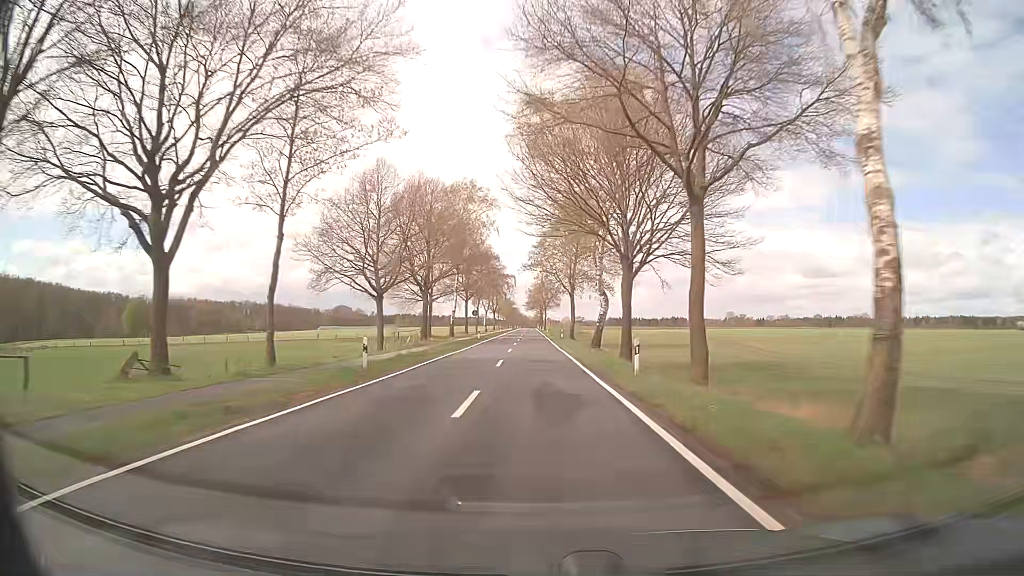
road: secondary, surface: asphalt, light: Day
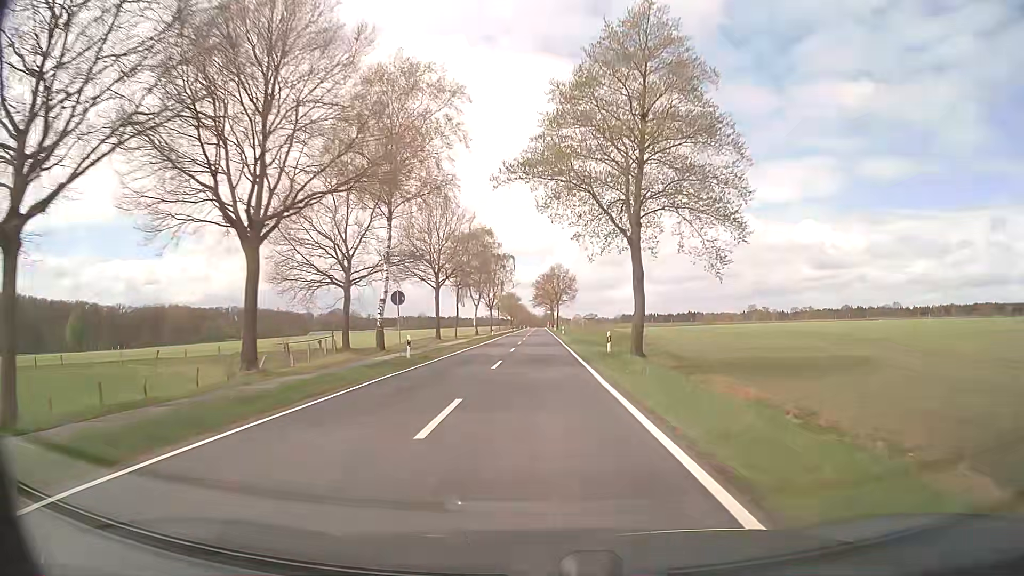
(-0.2, +38.9) m; -1°
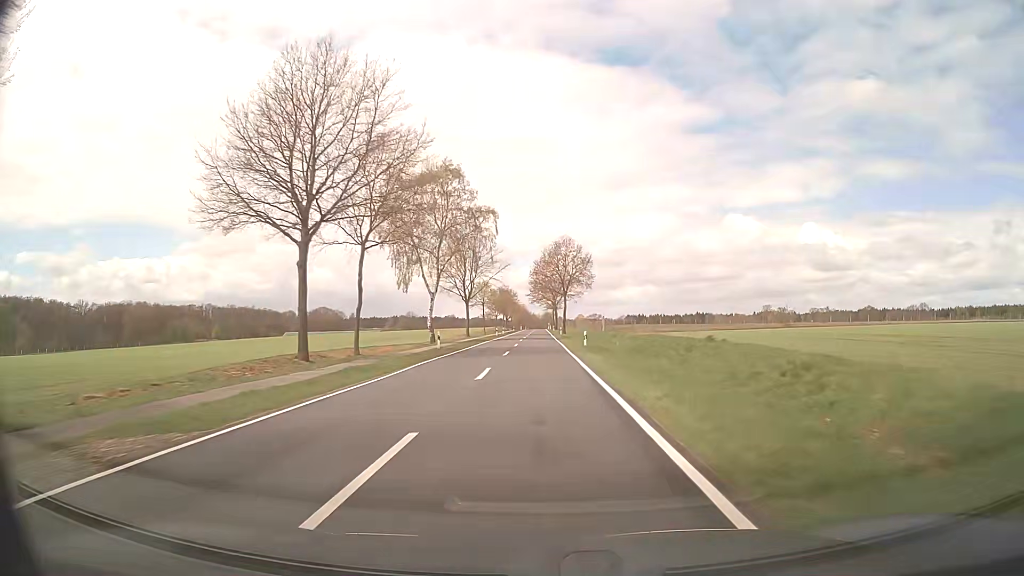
(-0.1, +40.6) m; 0°
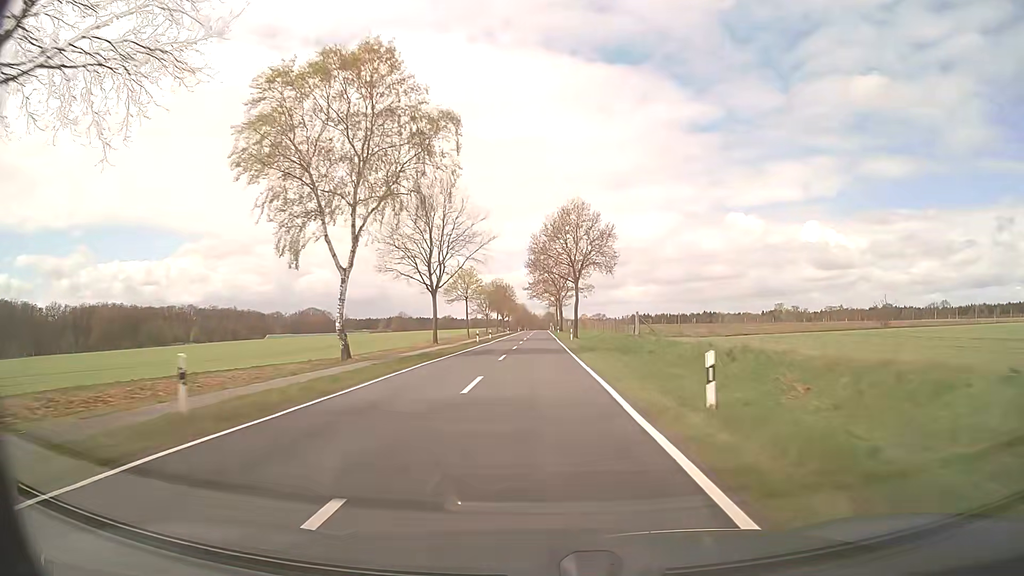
(0.0, +27.6) m; 0°
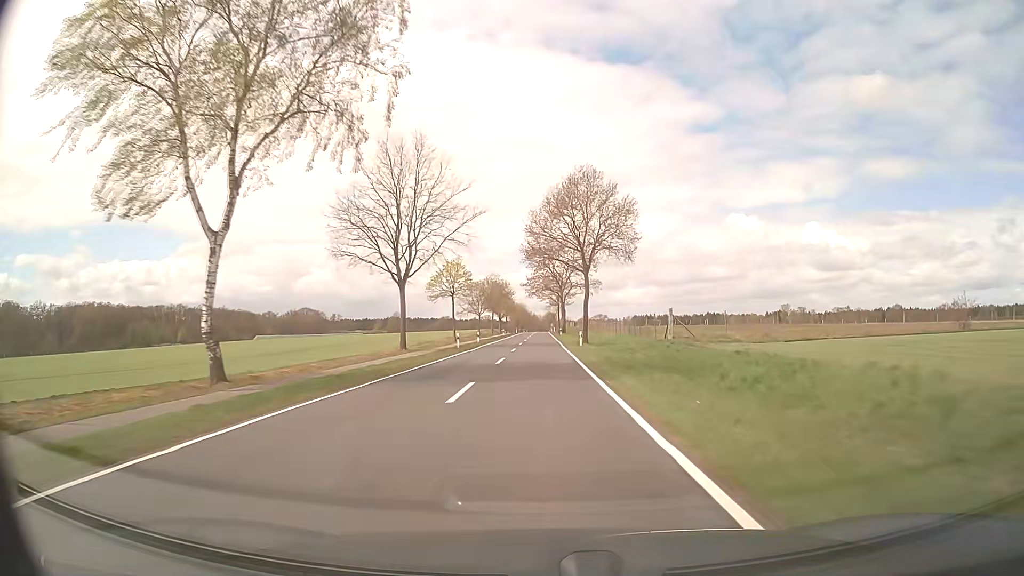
(0.0, +13.9) m; 0°
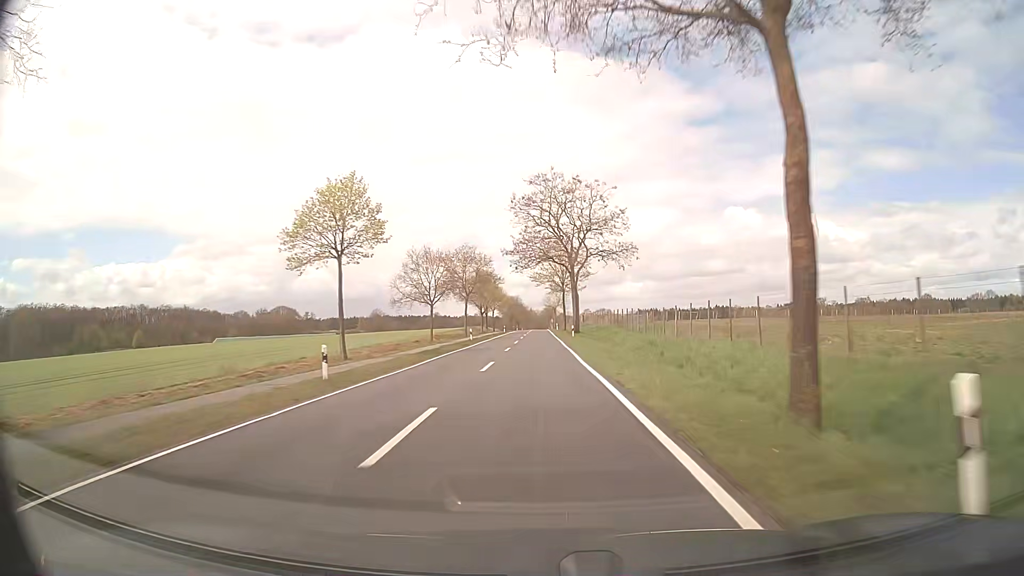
(+0.2, +42.0) m; 0°
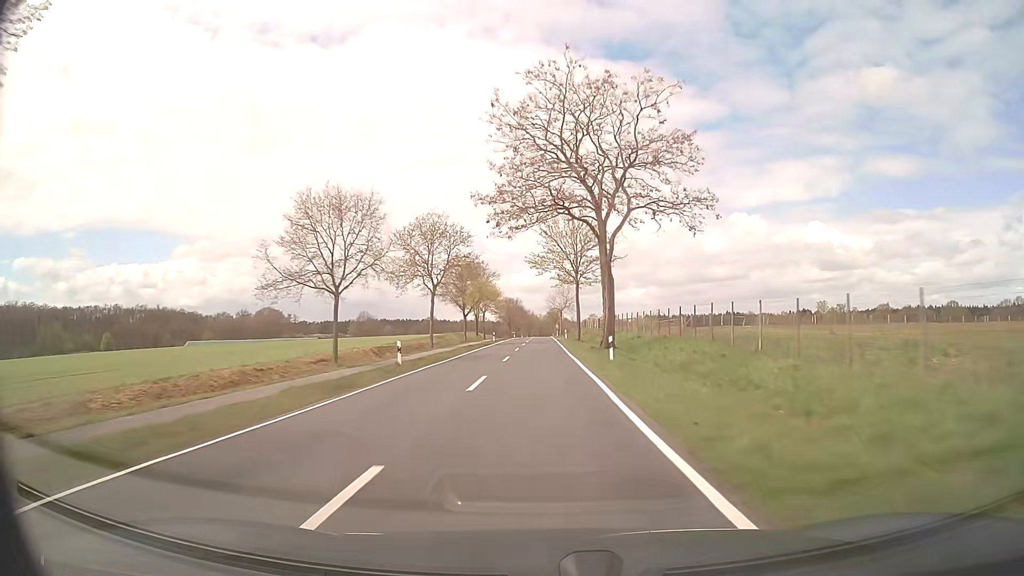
(-0.1, +28.2) m; 0°
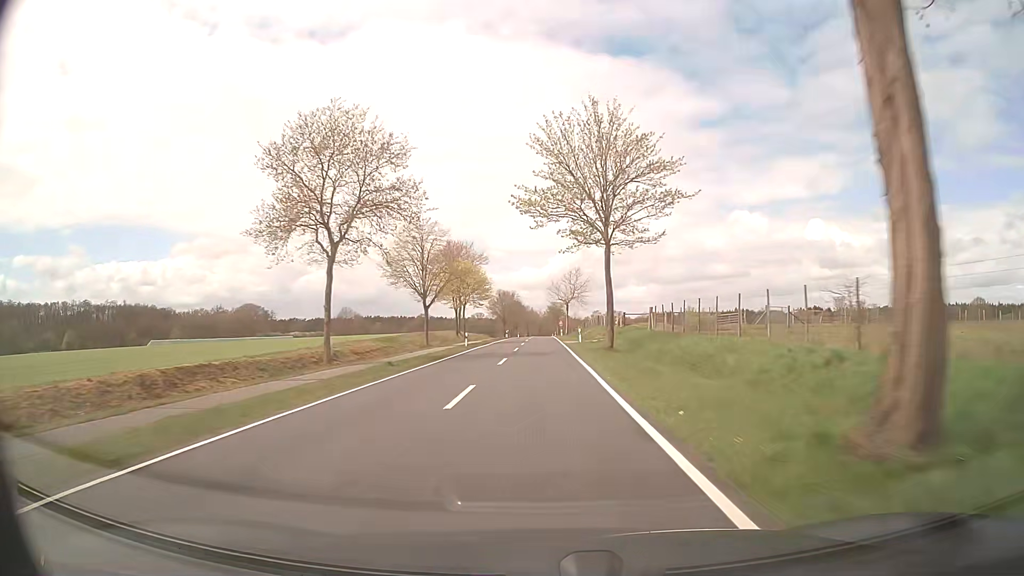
(0.0, +28.2) m; 0°
(0, +10) (0, +20) (0, +30) (0, +40) (0, +50) (0, +60) (0, +70) (0, +80) (0, +90) (0, +100) m
